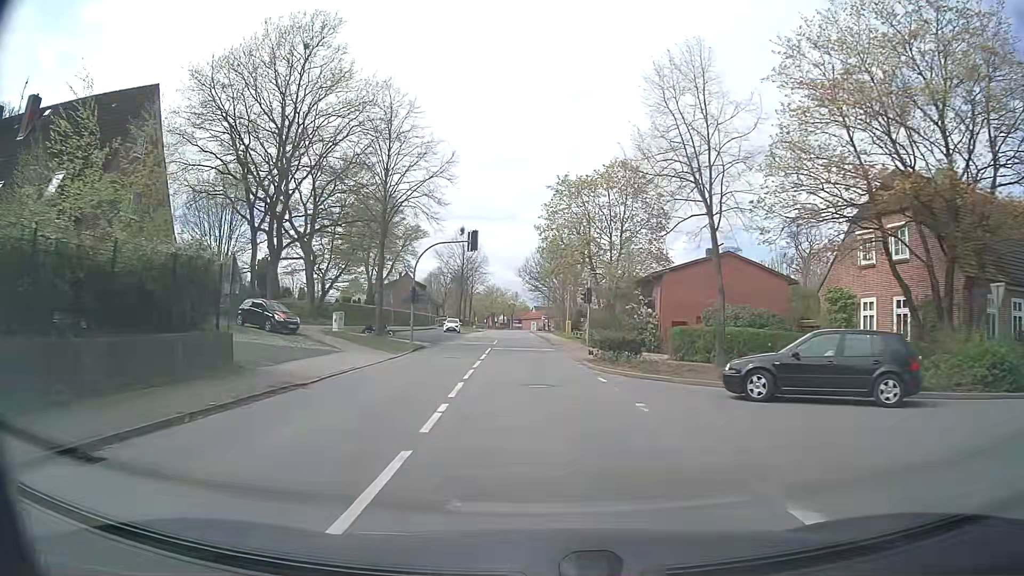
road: secondary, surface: asphalt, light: Day
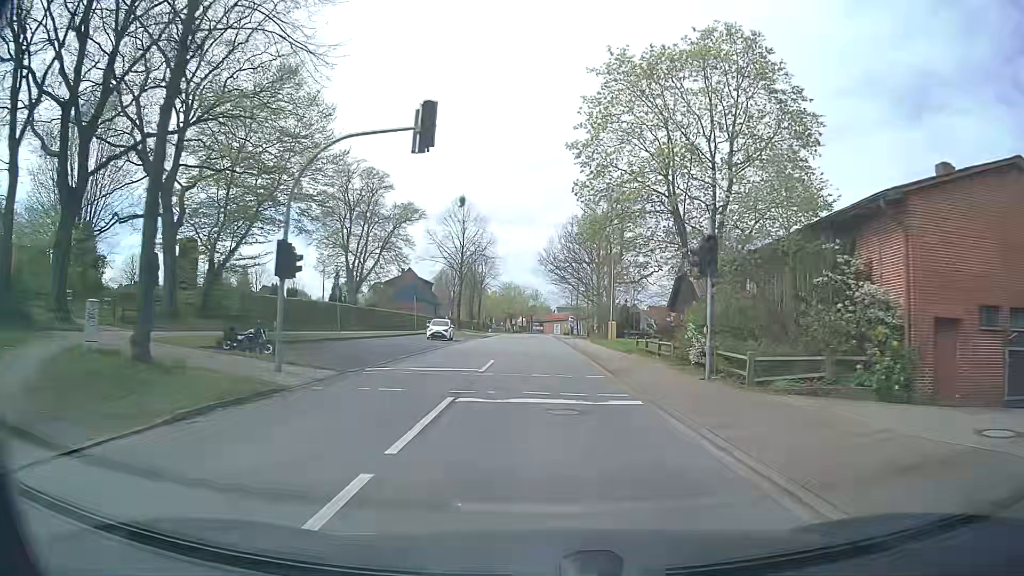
(-0.4, +23.0) m; -1°
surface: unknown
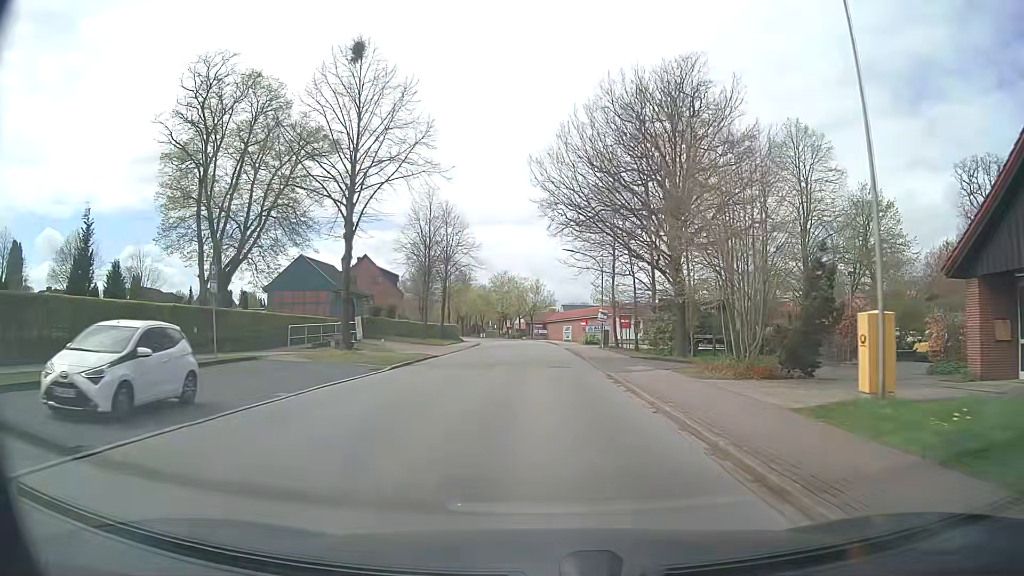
(0.0, +38.1) m; 0°
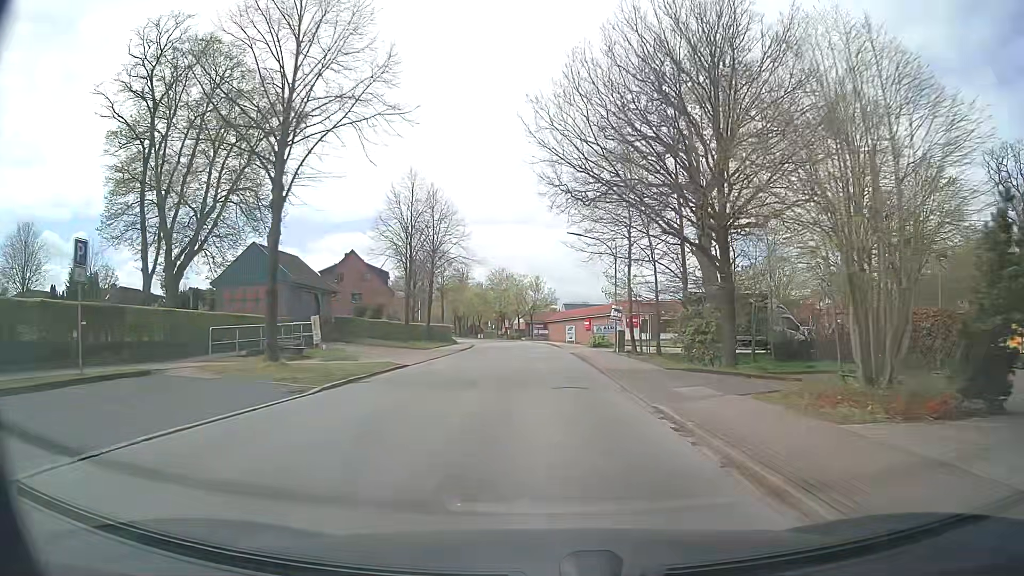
(0.0, +7.6) m; 0°
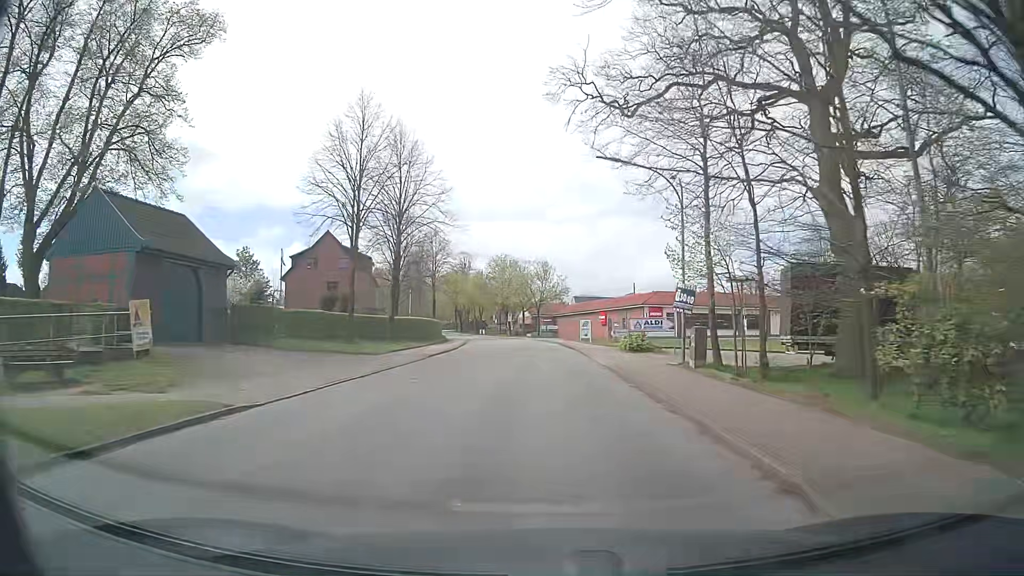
(-0.1, +15.2) m; -1°
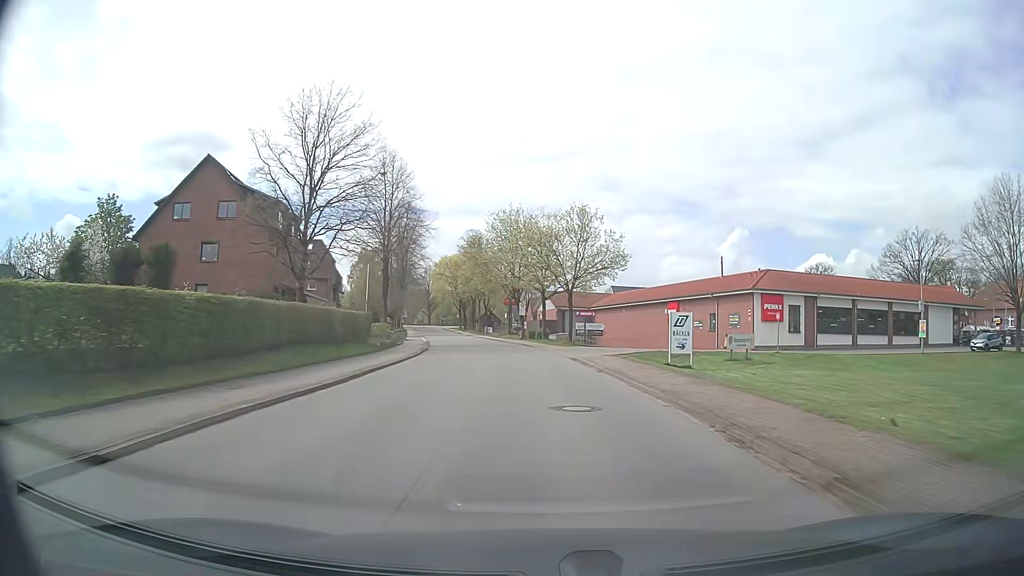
(-0.3, +38.3) m; -1°
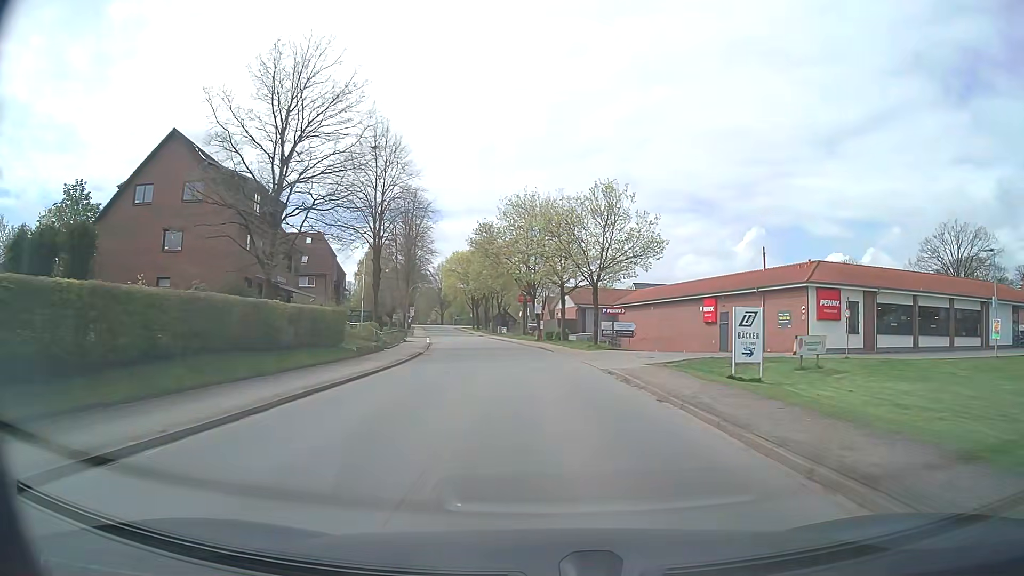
(-0.1, +7.7) m; -2°
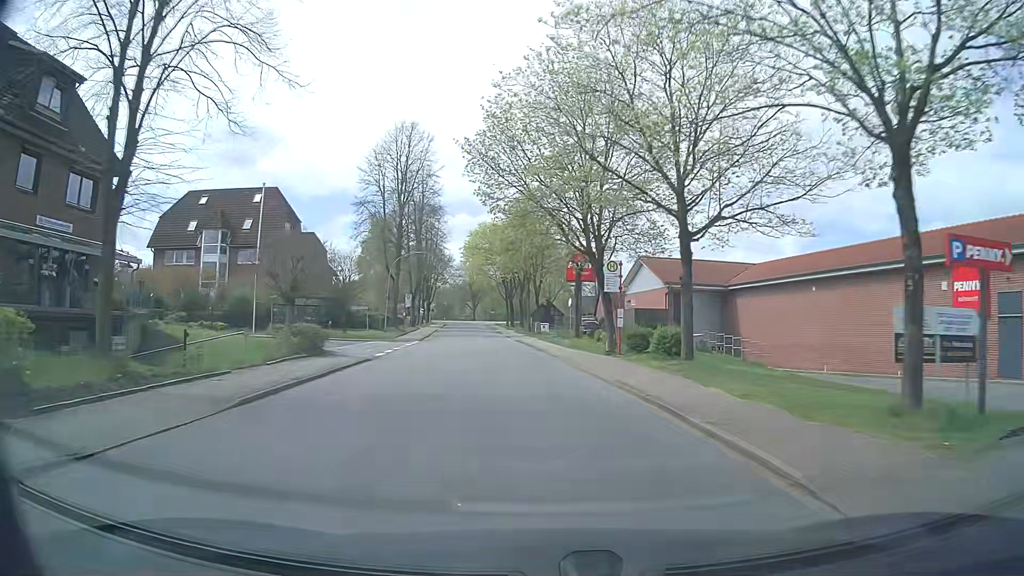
(-0.9, +30.7) m; -4°
(0, +10) (-1, +20) (-2, +30) (-3, +40) (-4, +50) (-5, +60) (-6, +70) (-7, +80) (-8, +90) (-9, +100) m
